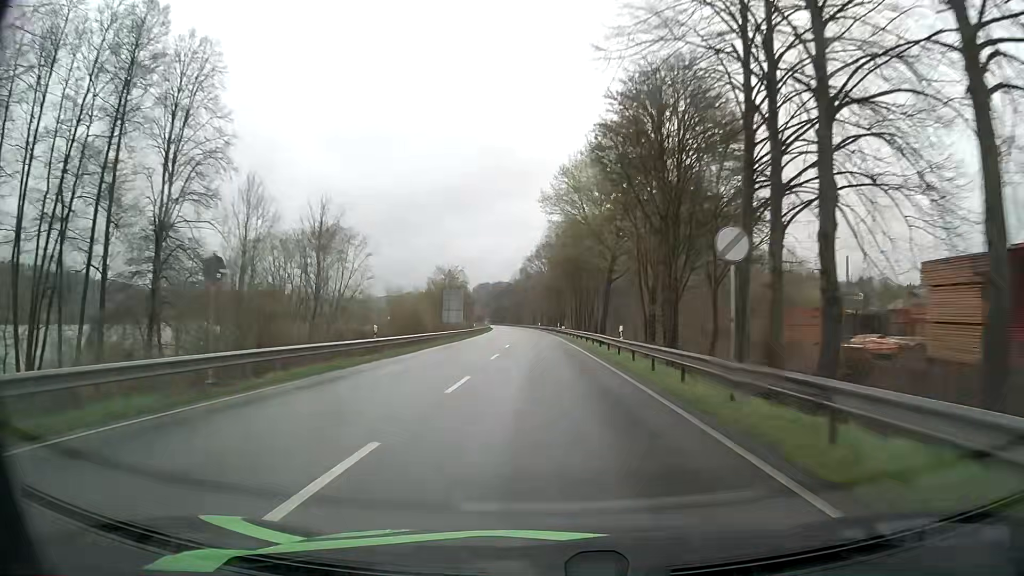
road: primary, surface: asphalt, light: Day
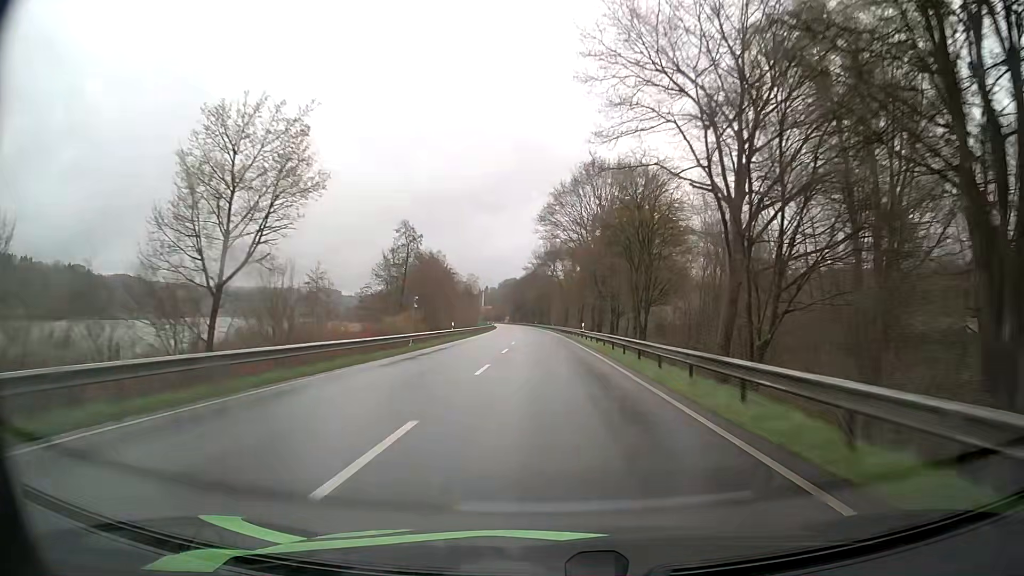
(-2.4, +80.5) m; -3°
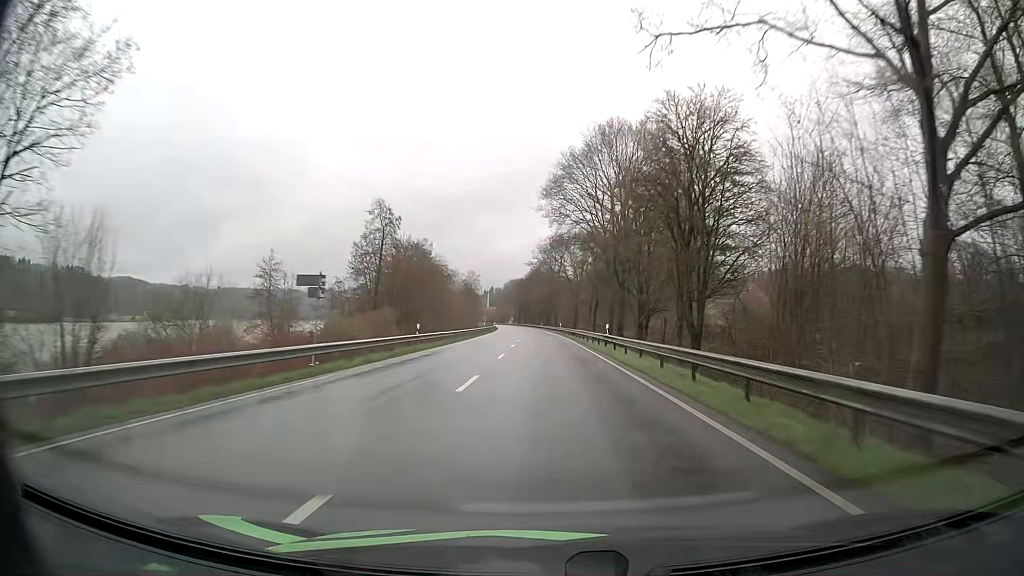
(-0.2, +16.1) m; -1°
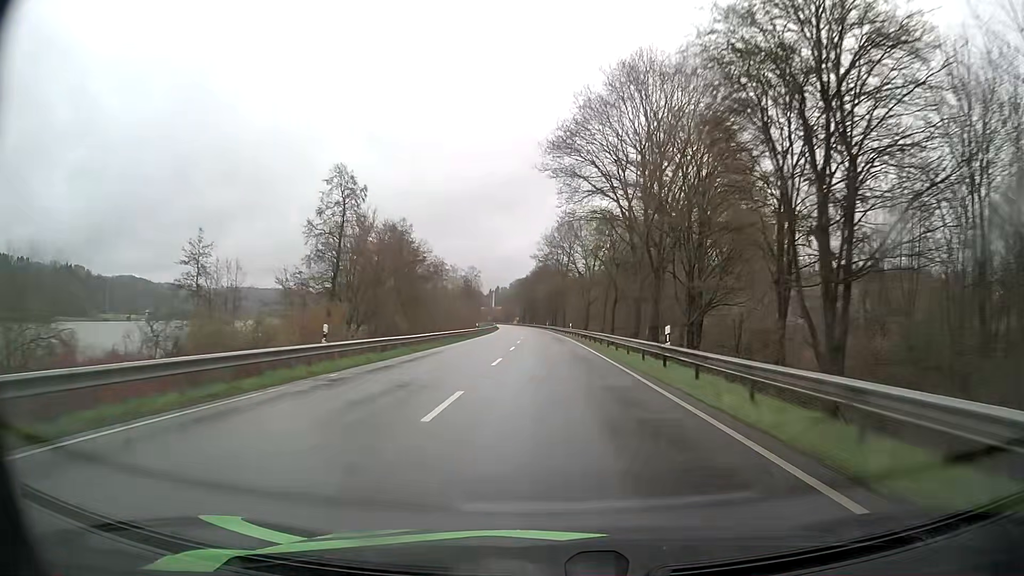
(-0.1, +16.1) m; -1°
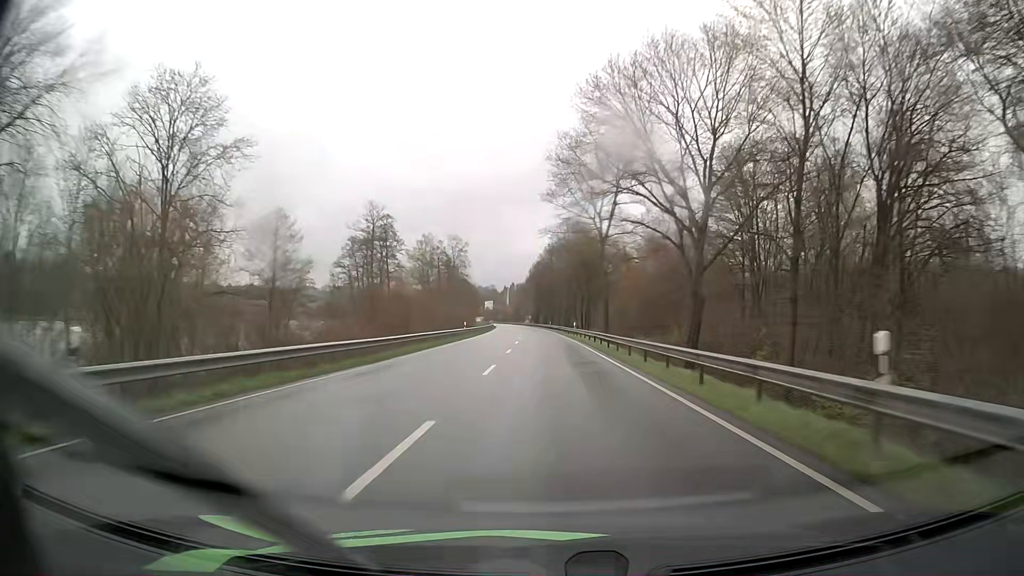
(-1.0, +64.4) m; -1°
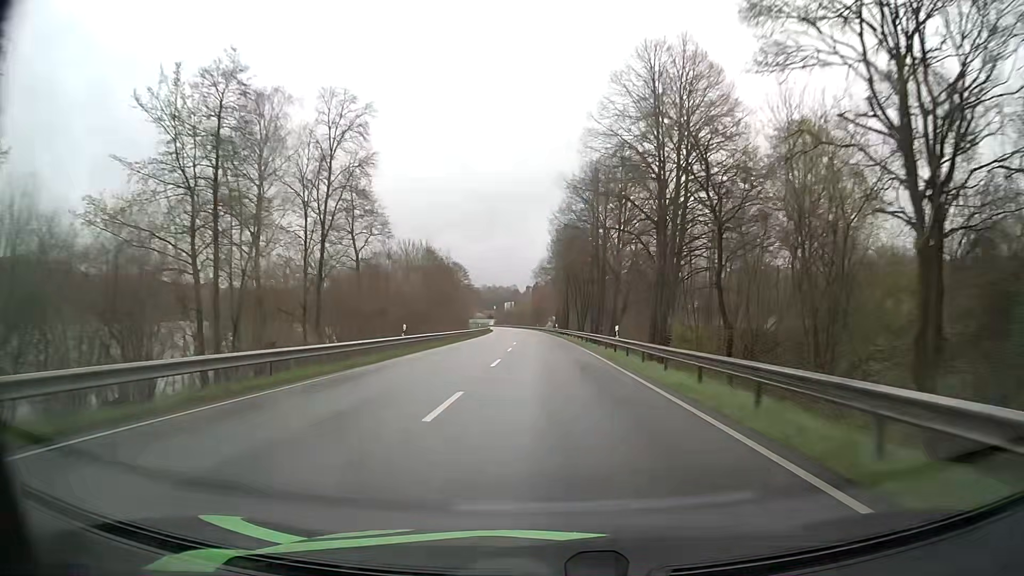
(-1.8, +80.5) m; -2°
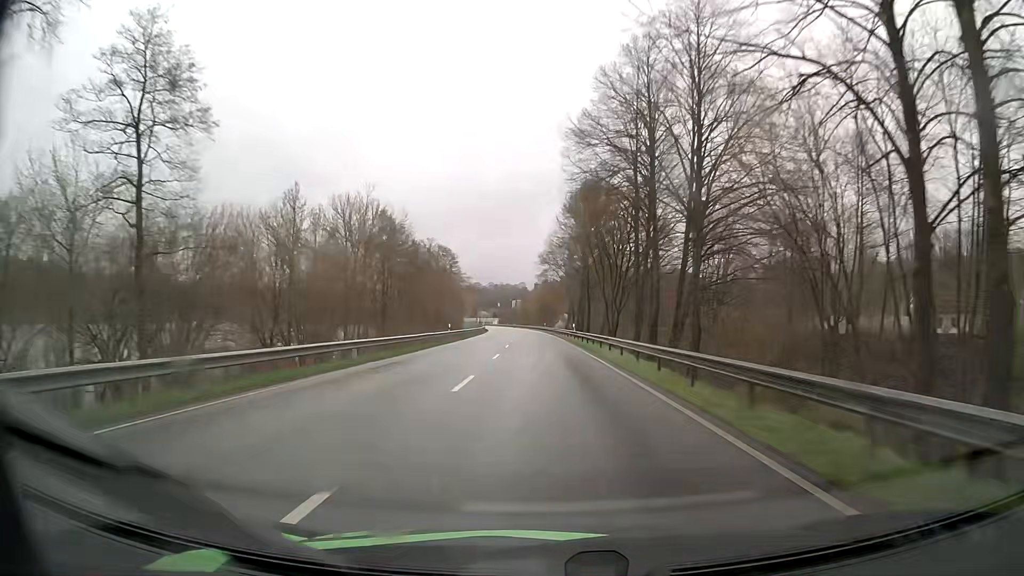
(-0.3, +32.2) m; -1°
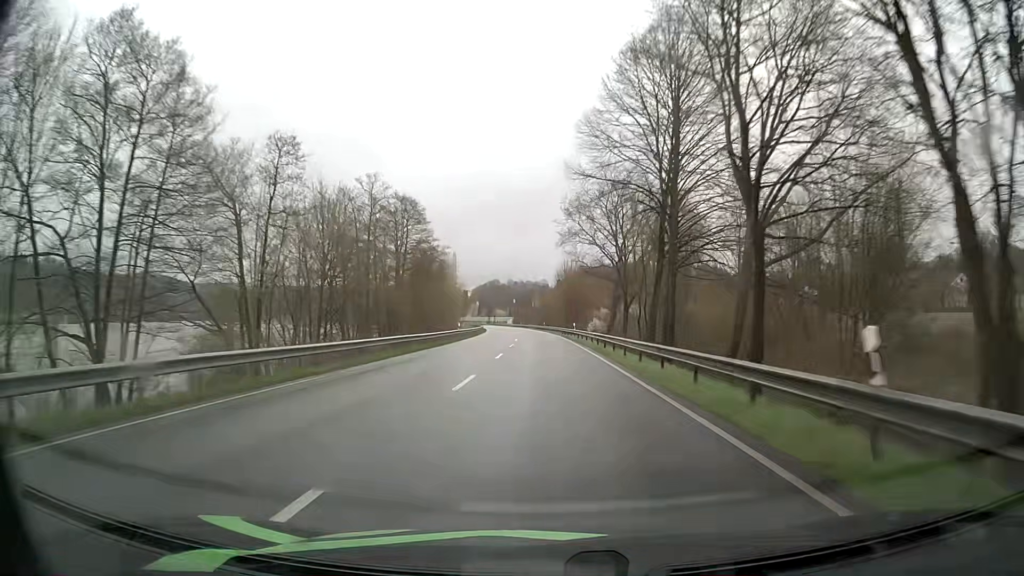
(-0.9, +48.3) m; -2°
(0, +10) (0, +20) (0, +30) (0, +40) (-1, +50) (-1, +60) (-1, +70) (-2, +80) (-2, +90) (-3, +100) m
